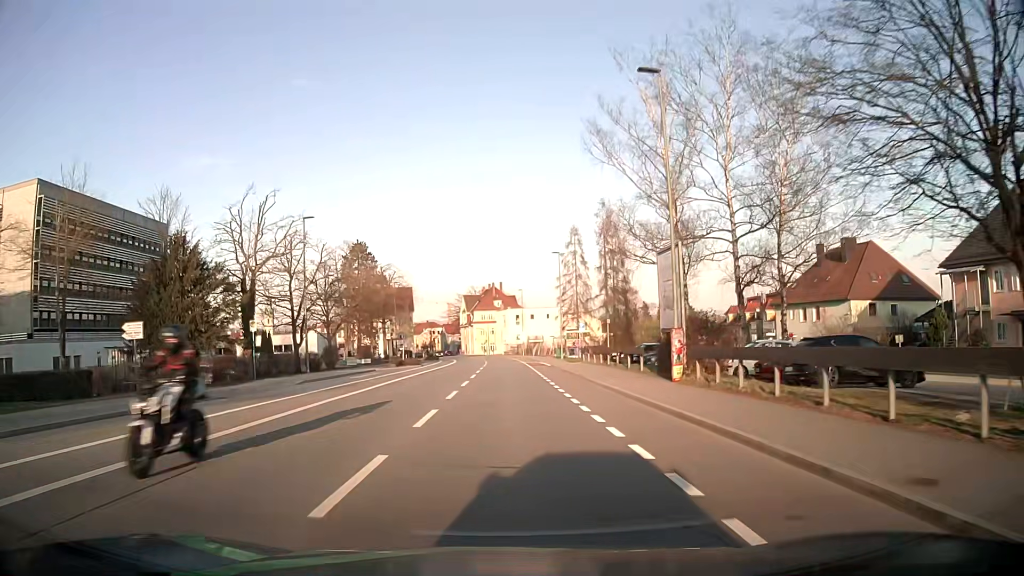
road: tertiary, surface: asphalt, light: Day
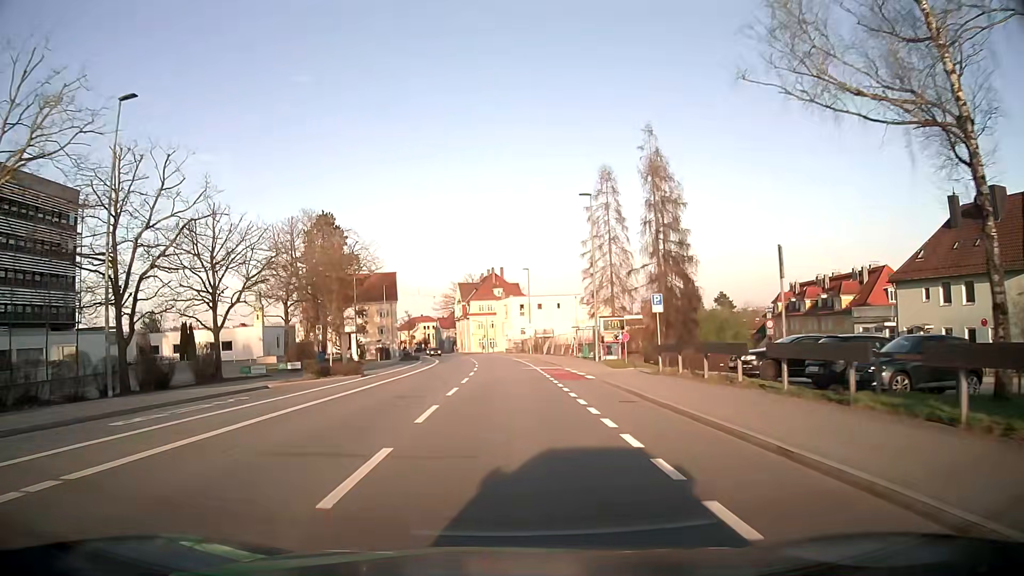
(0.0, +23.8) m; 0°
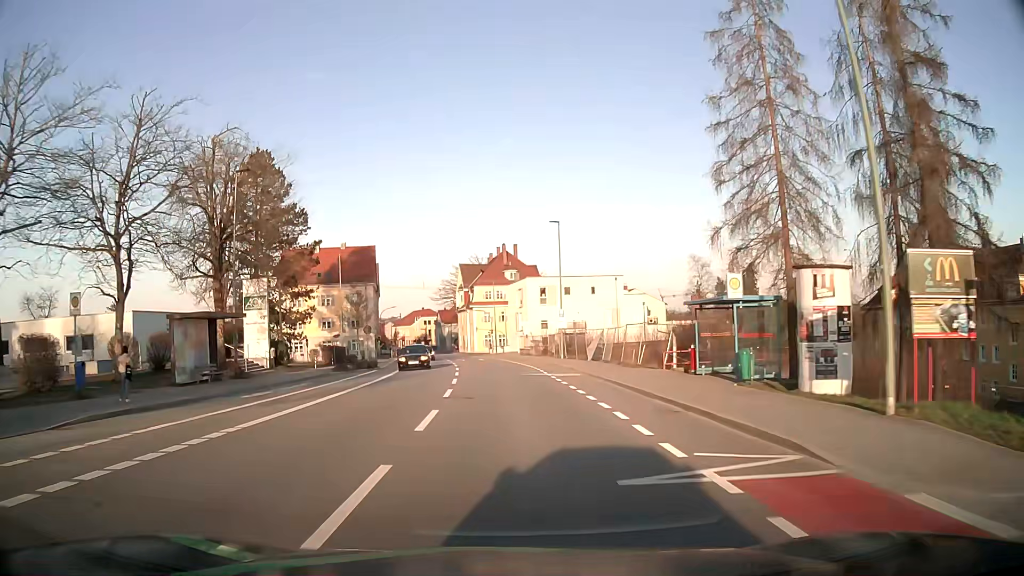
(-0.3, +31.2) m; -1°
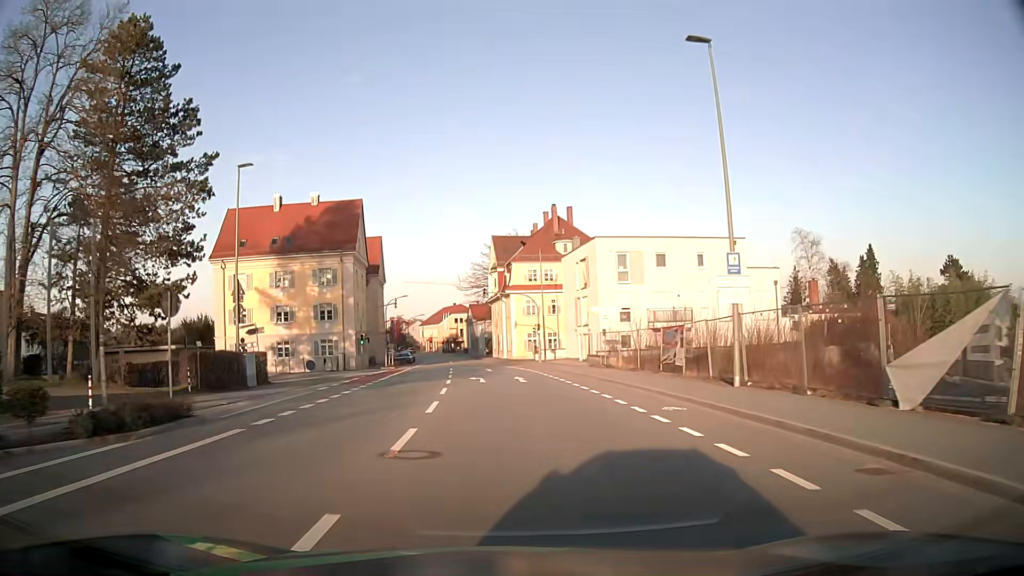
(-1.0, +32.2) m; -3°
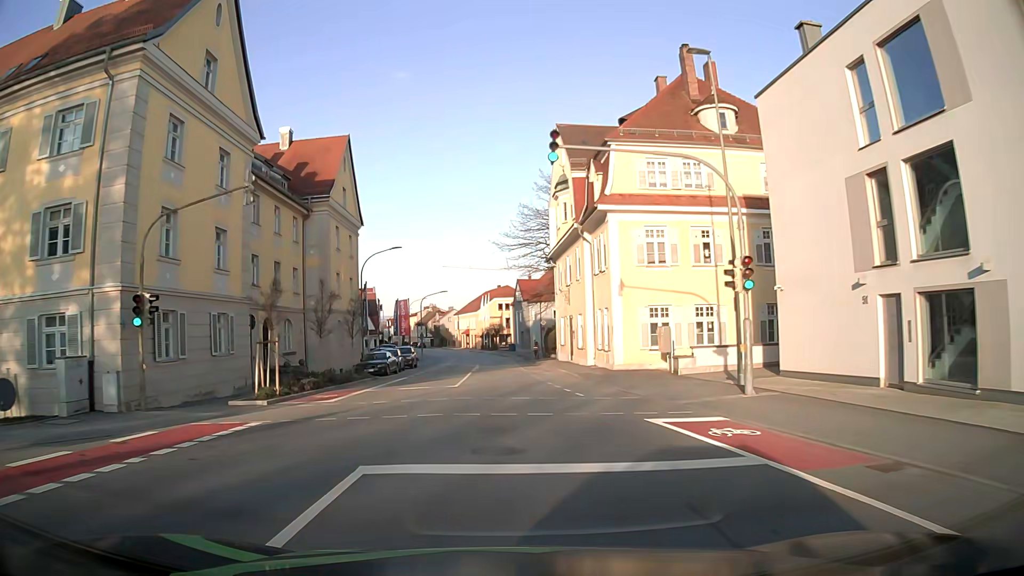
(-2.0, +41.6) m; -4°
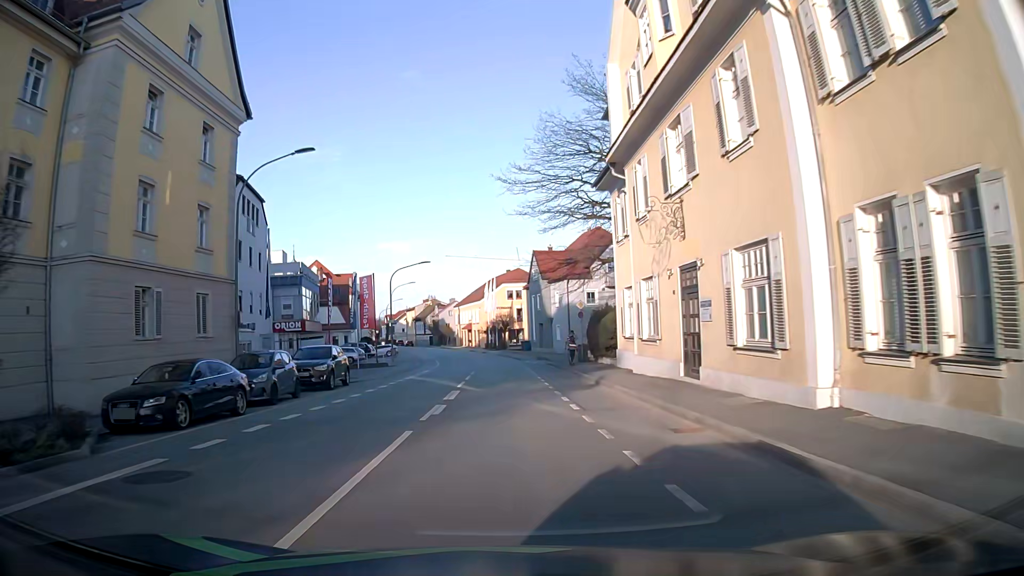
(-0.3, +25.3) m; -1°
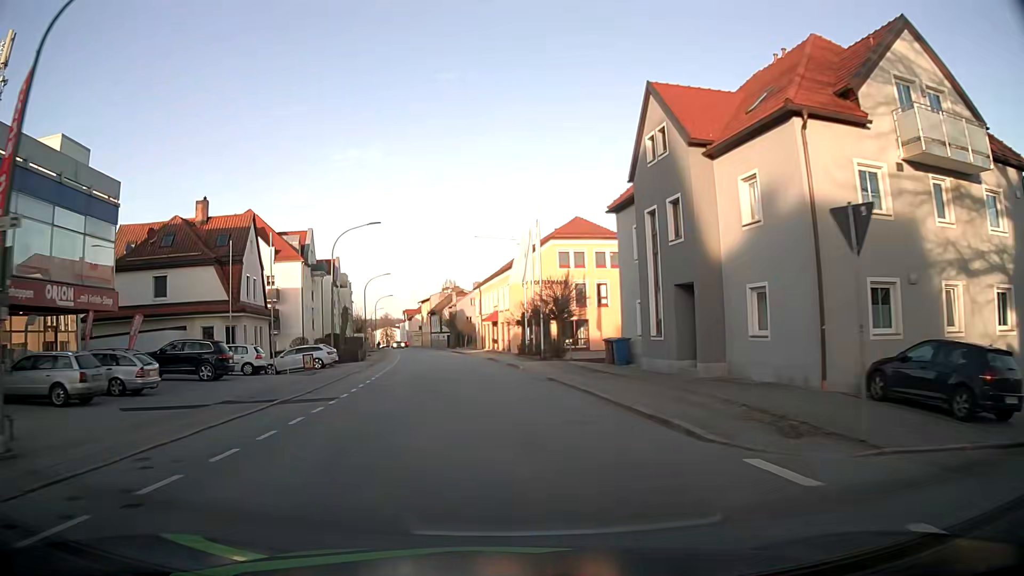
(-0.6, +42.6) m; -3°
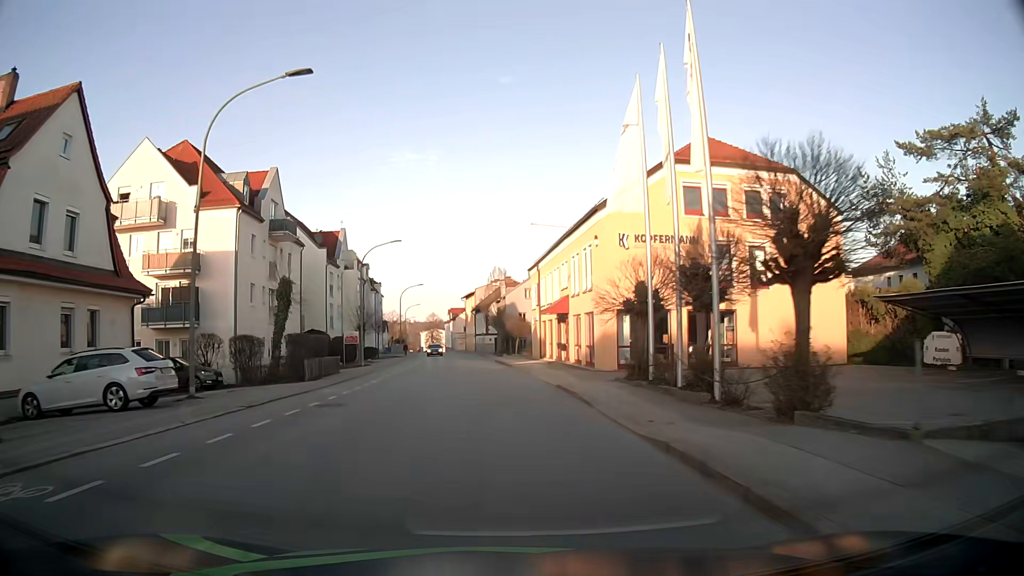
(-1.1, +25.5) m; -5°
(0, +10) (0, +20) (-1, +30) (-2, +40) (-3, +50) (-3, +60) (-4, +70) (-5, +80) (-7, +90) (-8, +100) m
